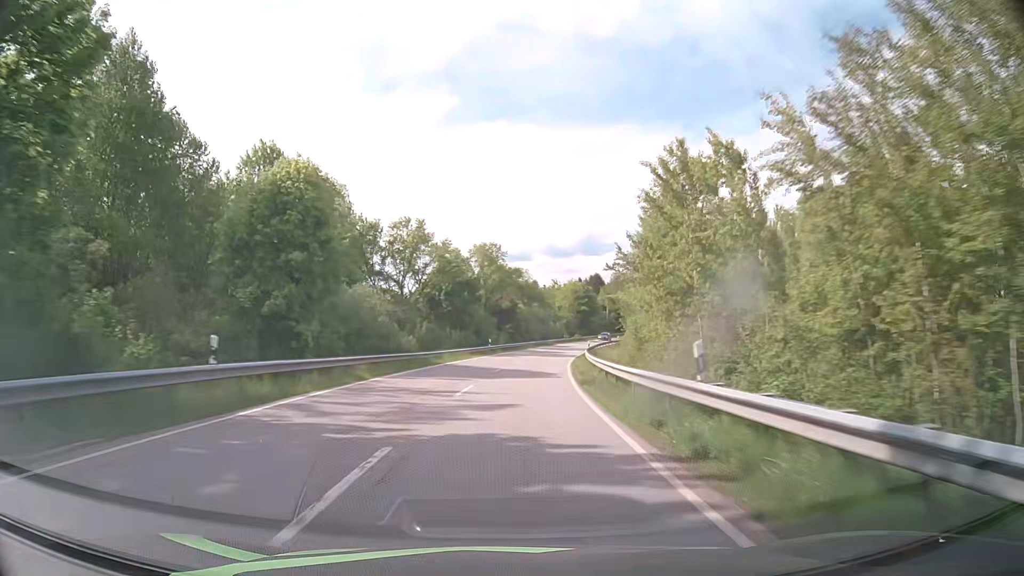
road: secondary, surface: asphalt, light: Day
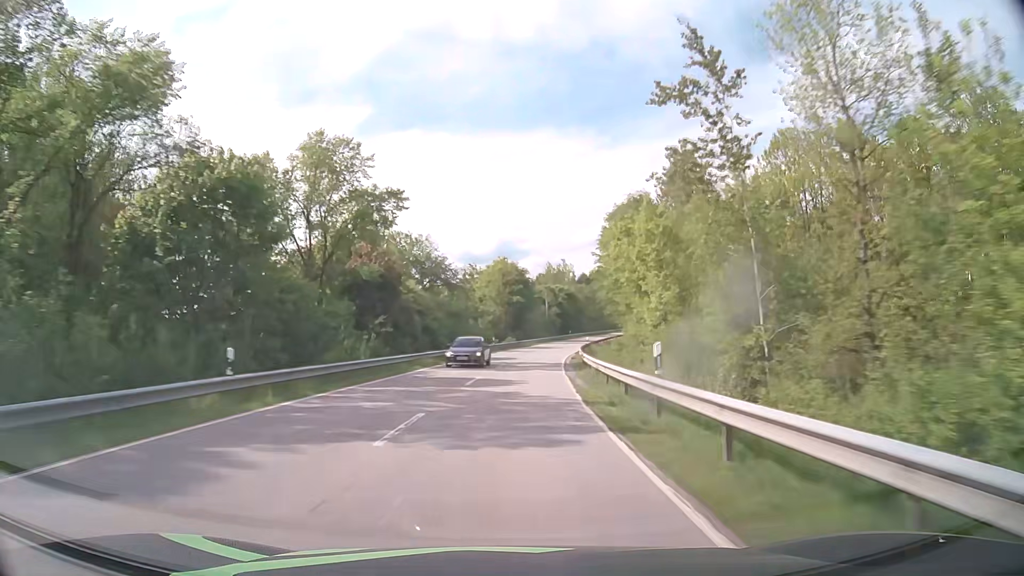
(+2.9, +44.2) m; +7°
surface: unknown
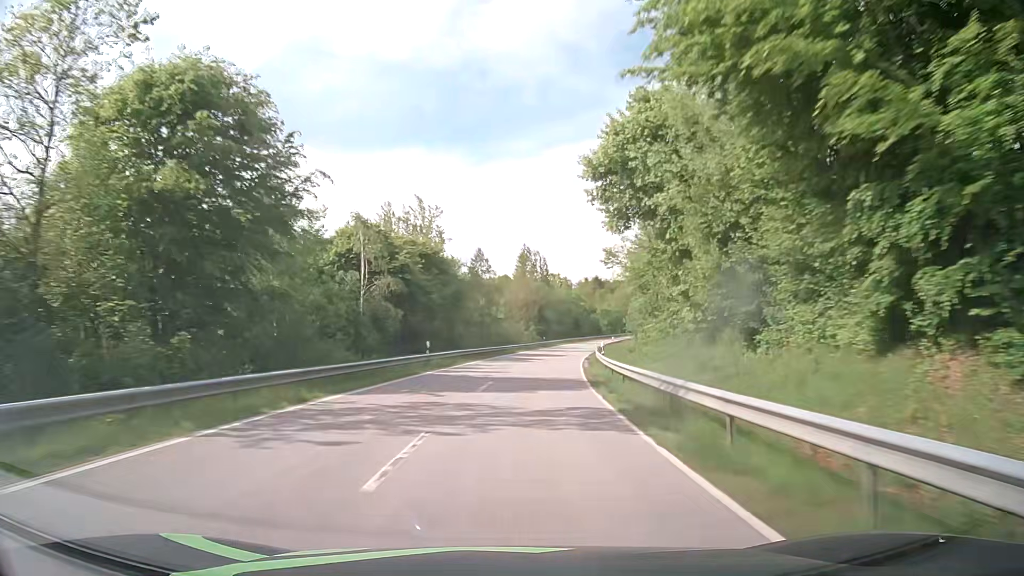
(+7.4, +75.2) m; +12°
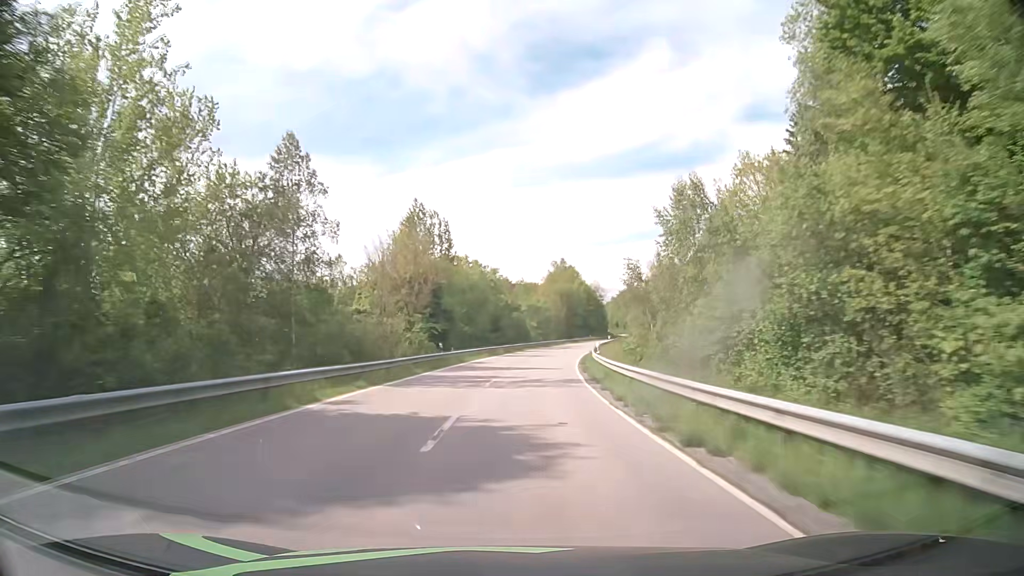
(+2.8, +46.1) m; +8°
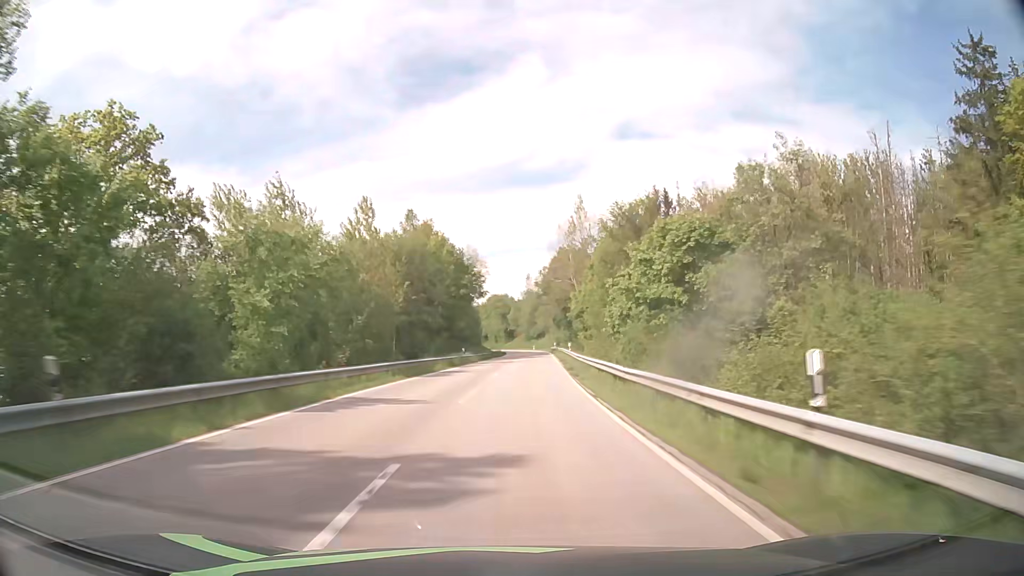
(+8.4, +77.7) m; +12°
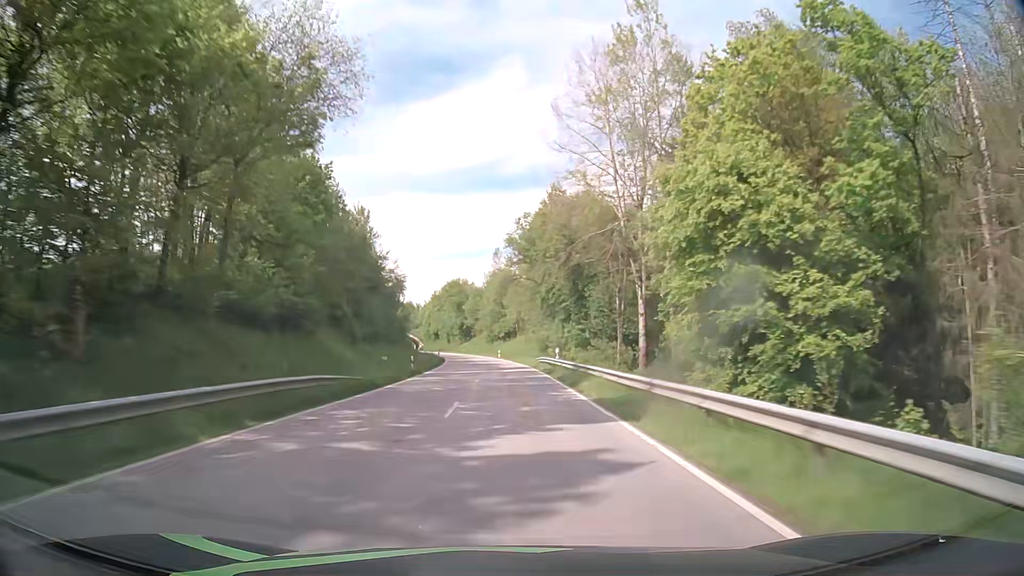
(+2.8, +64.1) m; +3°
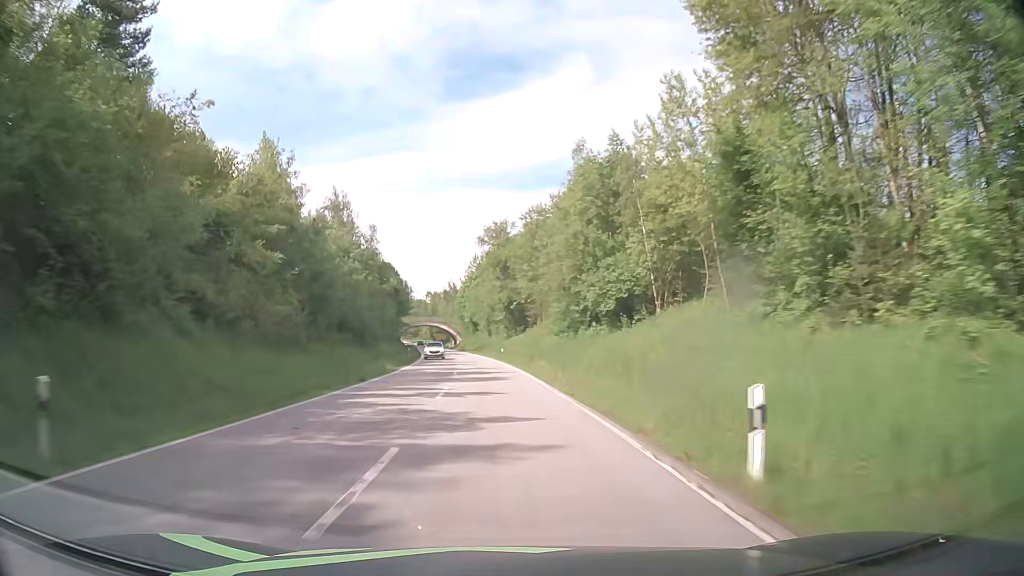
(-2.1, +81.1) m; -5°
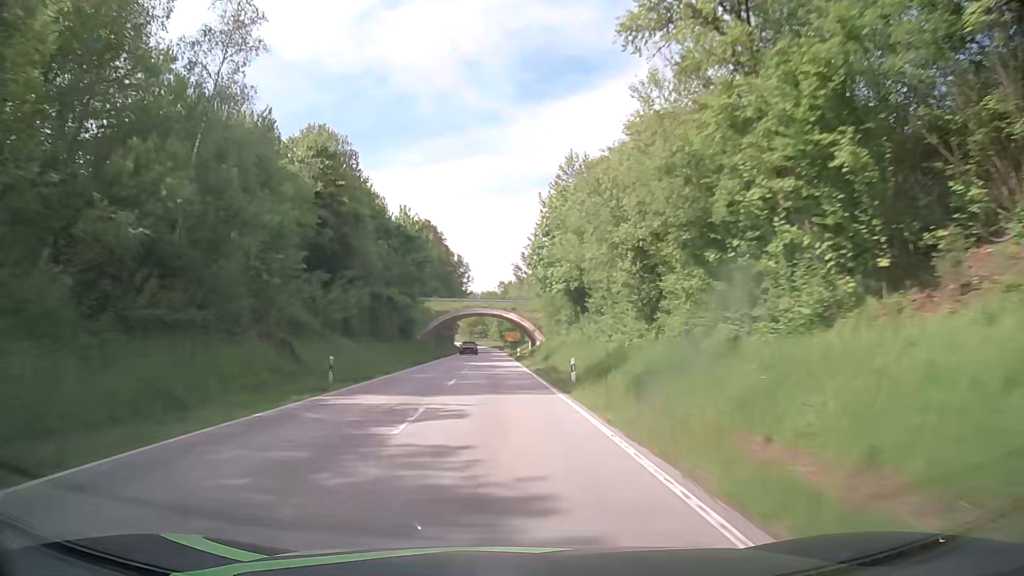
(-5.6, +80.4) m; -7°
(0, +10) (0, +20) (0, +30) (0, +40) (0, +50) (-1, +60) (-1, +70) (-1, +80) (-1, +90) (-2, +100) m
